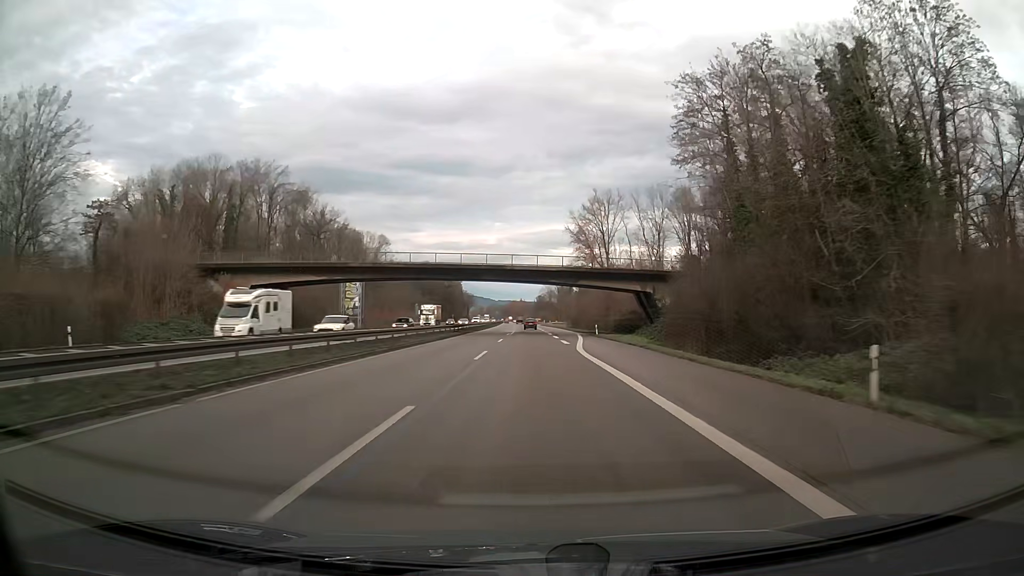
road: trunk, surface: asphalt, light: Day
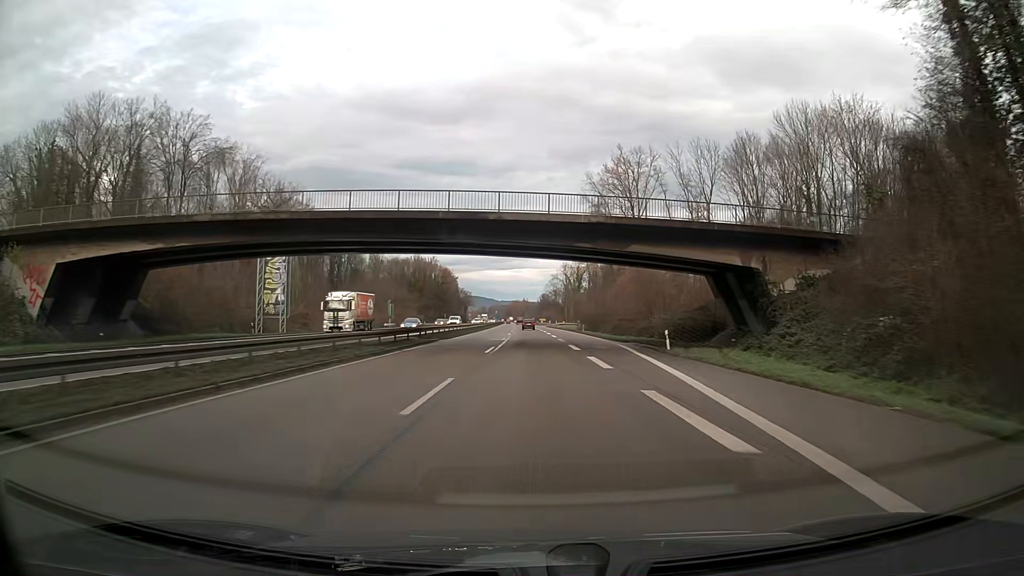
(0.0, +31.6) m; 0°
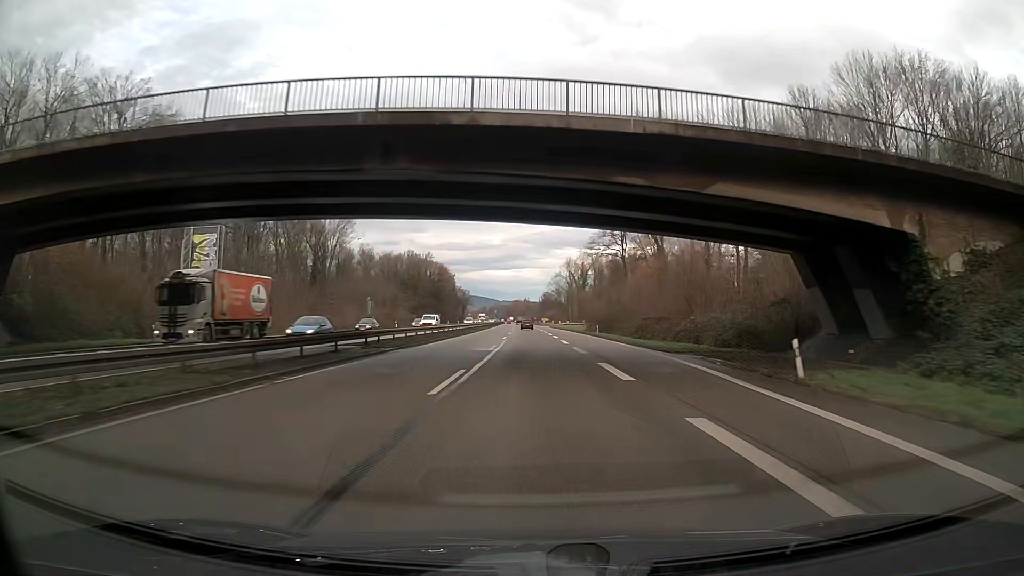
(0.0, +15.8) m; 0°
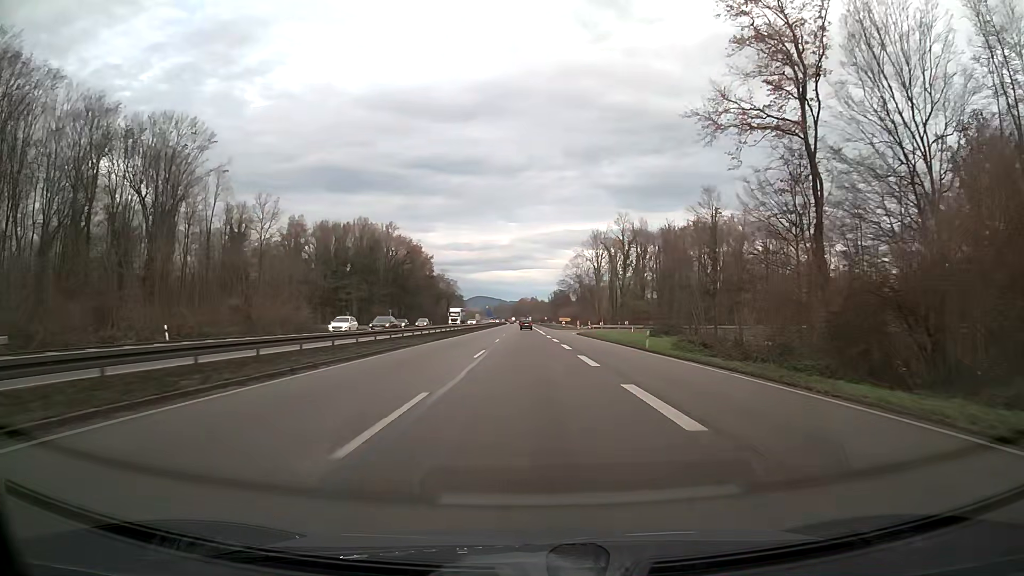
(-0.5, +79.0) m; -1°
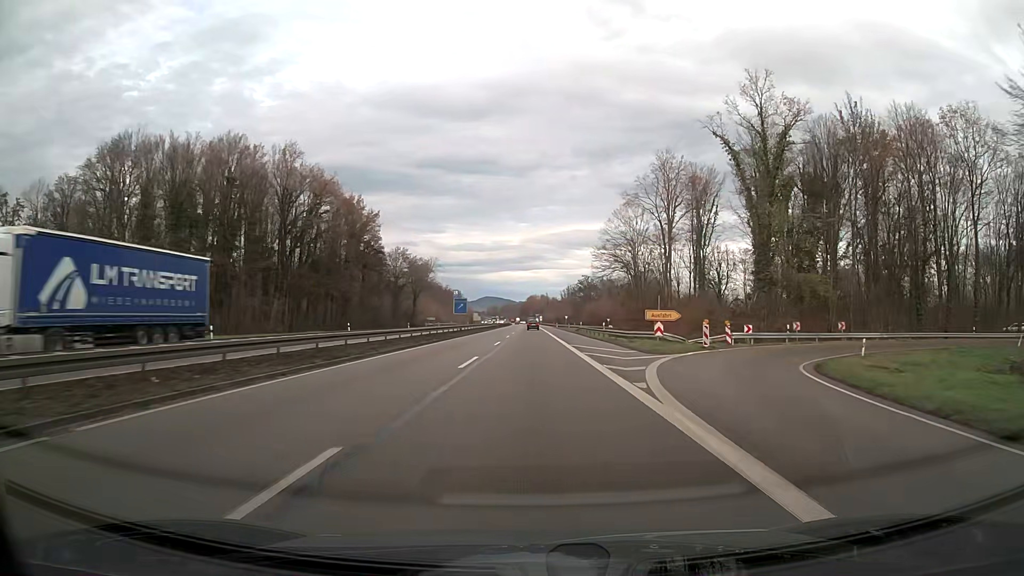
(-0.4, +78.9) m; -1°
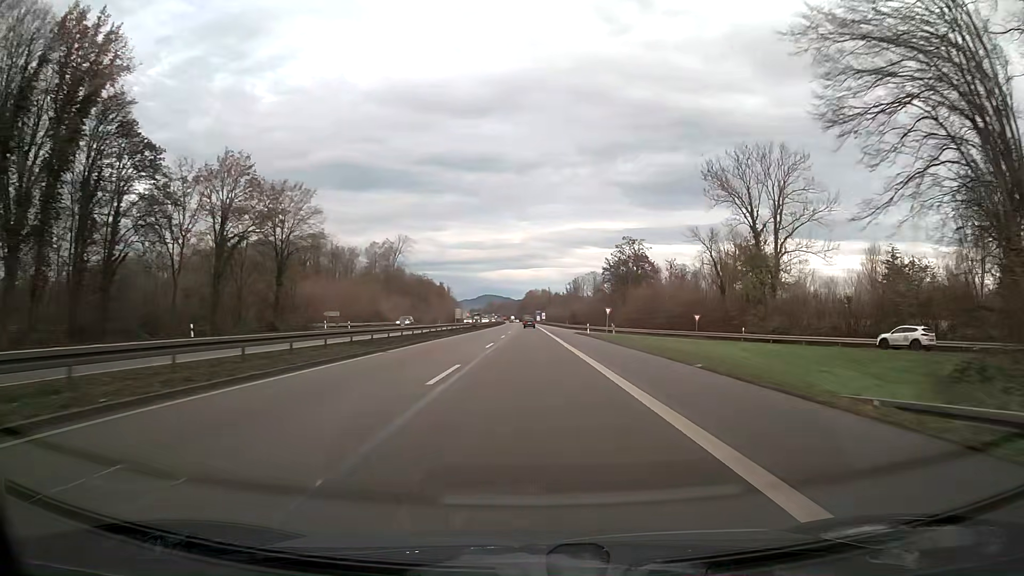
(+0.1, +79.0) m; 0°
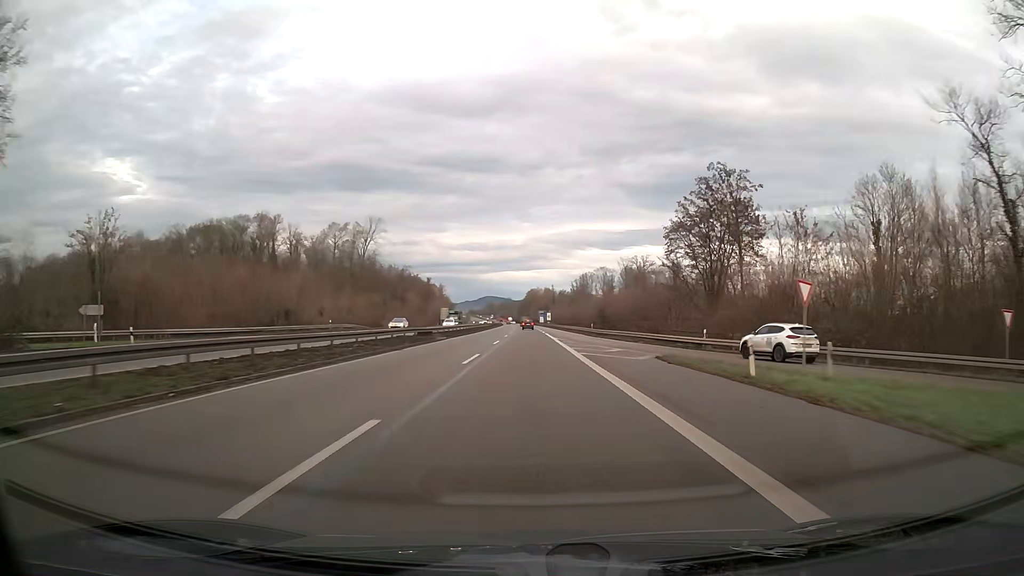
(0.0, +47.4) m; 0°
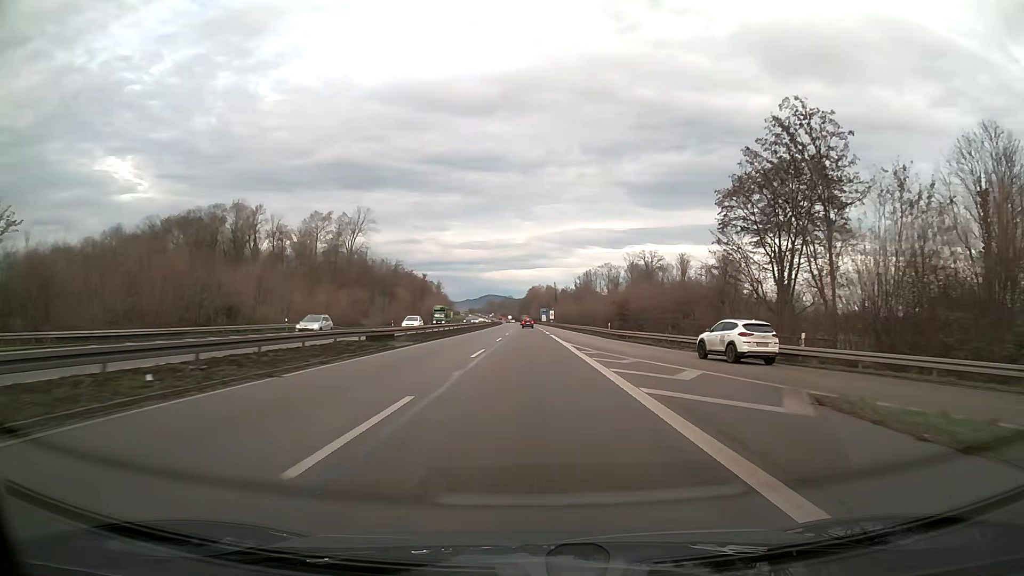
(0.0, +15.8) m; 0°
(0, +10) (0, +20) (0, +30) (0, +40) (0, +50) (0, +60) (0, +70) (0, +80) (0, +90) (0, +100) m
